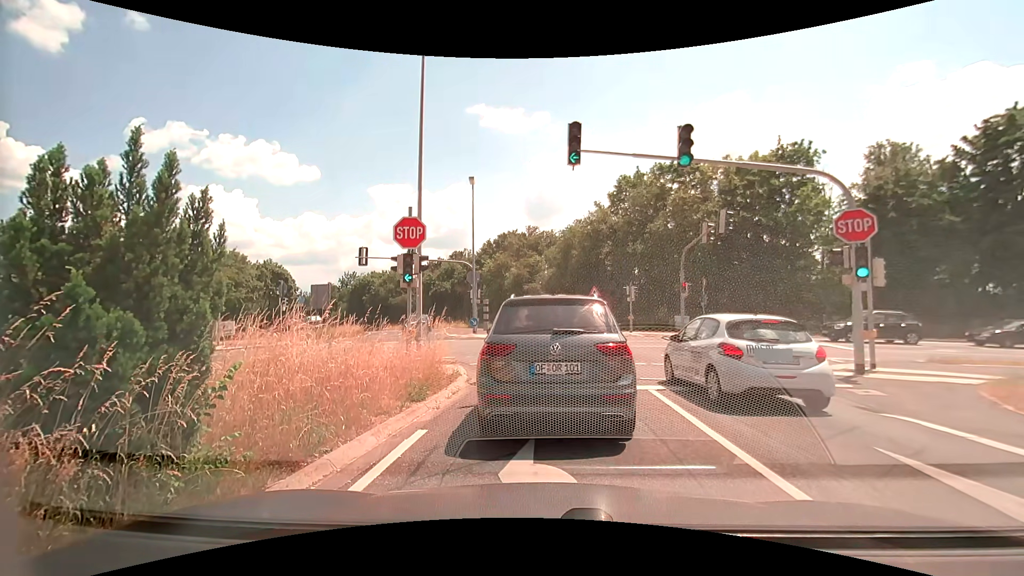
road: secondary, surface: asphalt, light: Day
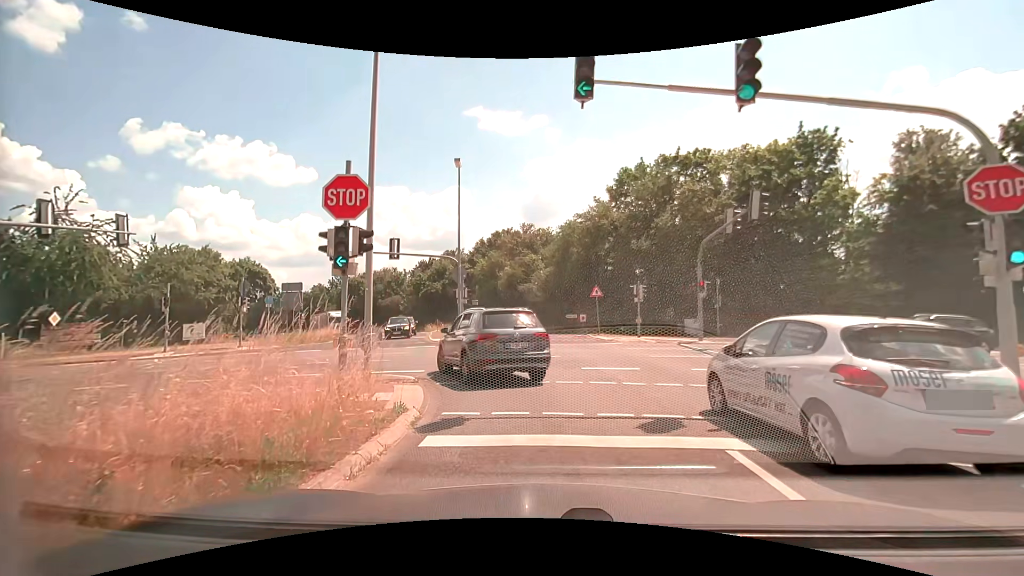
(-0.1, +4.6) m; -1°
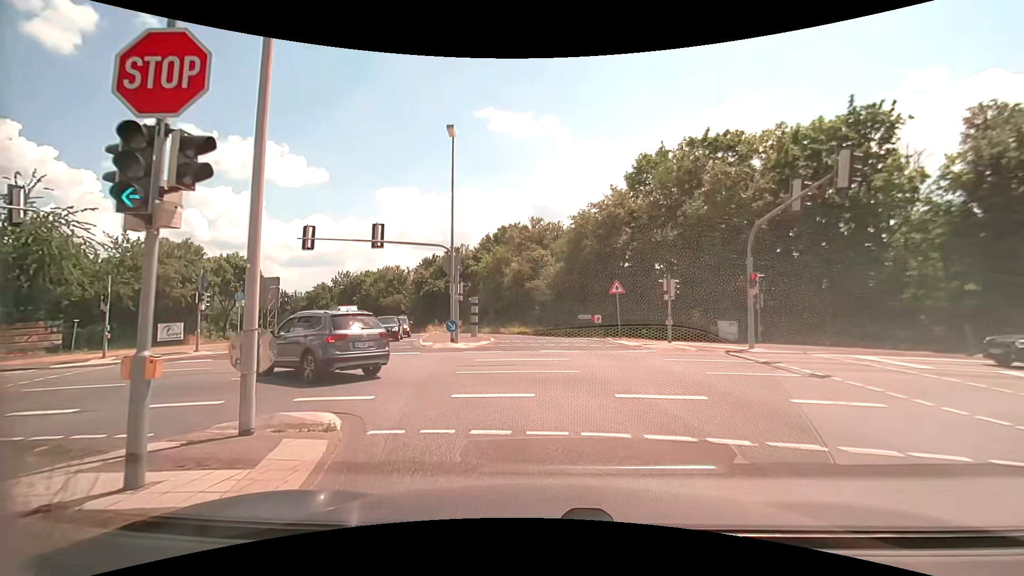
(0.0, +5.2) m; -2°
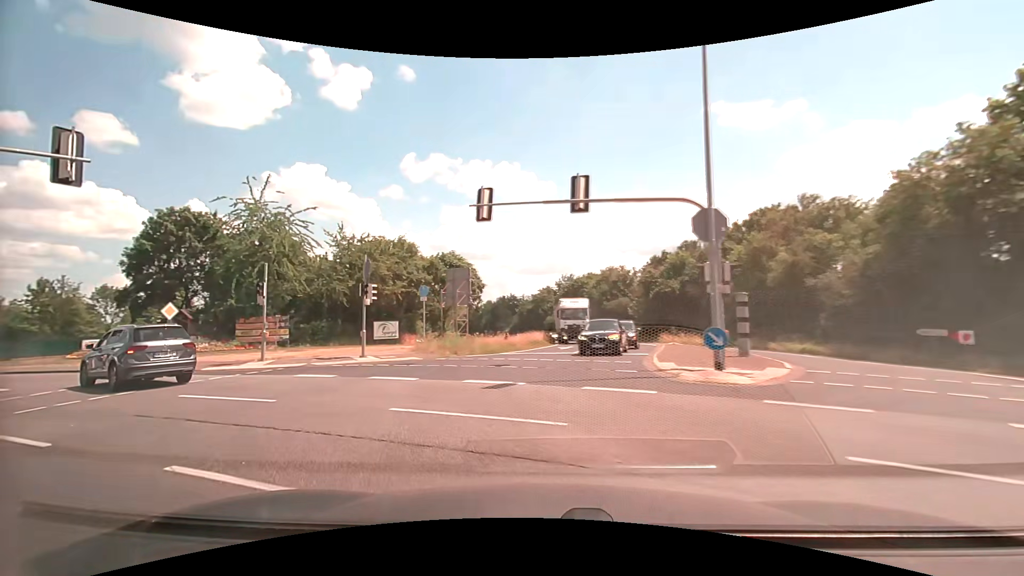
(-1.6, +10.5) m; -24°
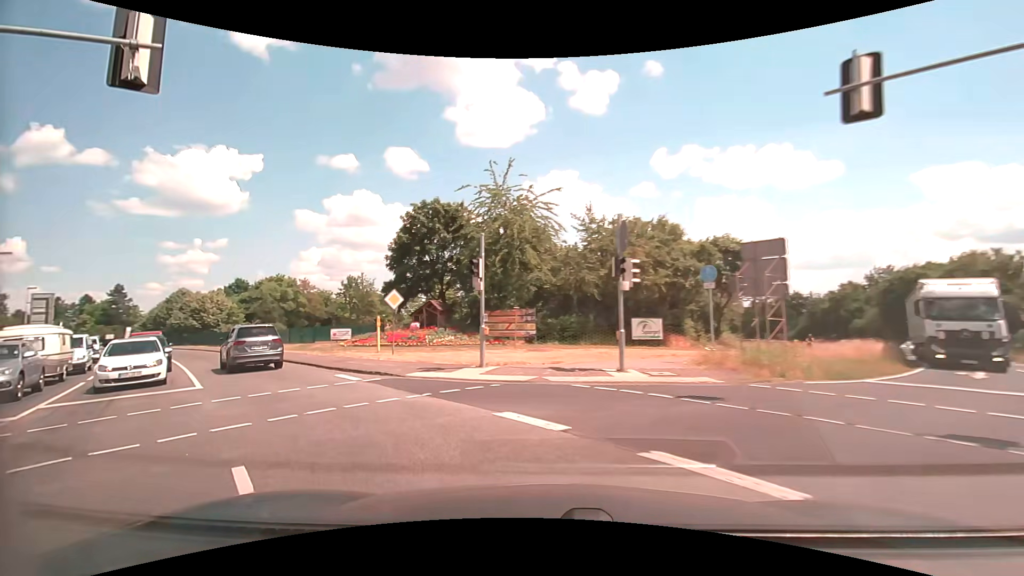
(-2.0, +8.1) m; -29°
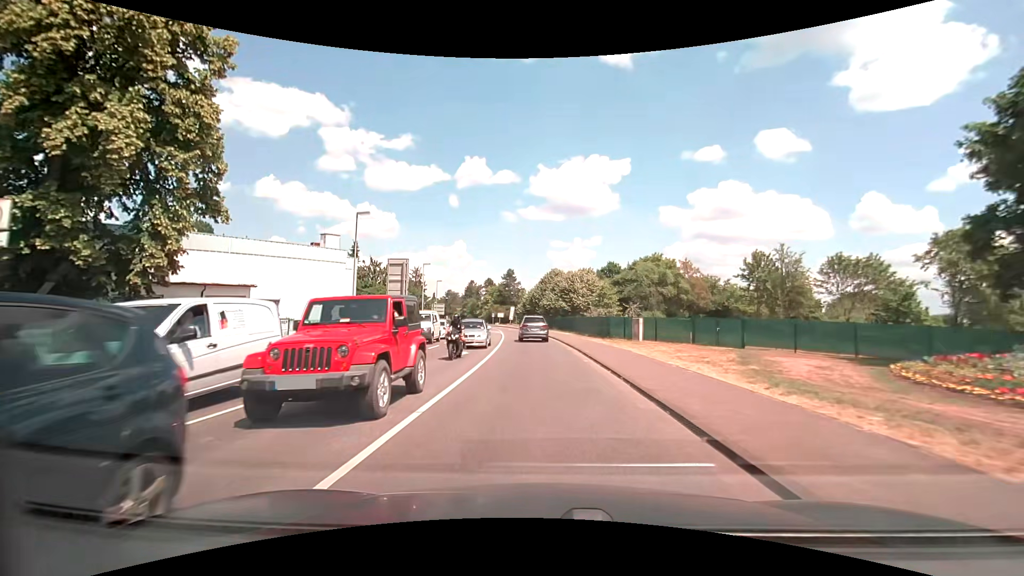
(-12.4, +21.7) m; -40°
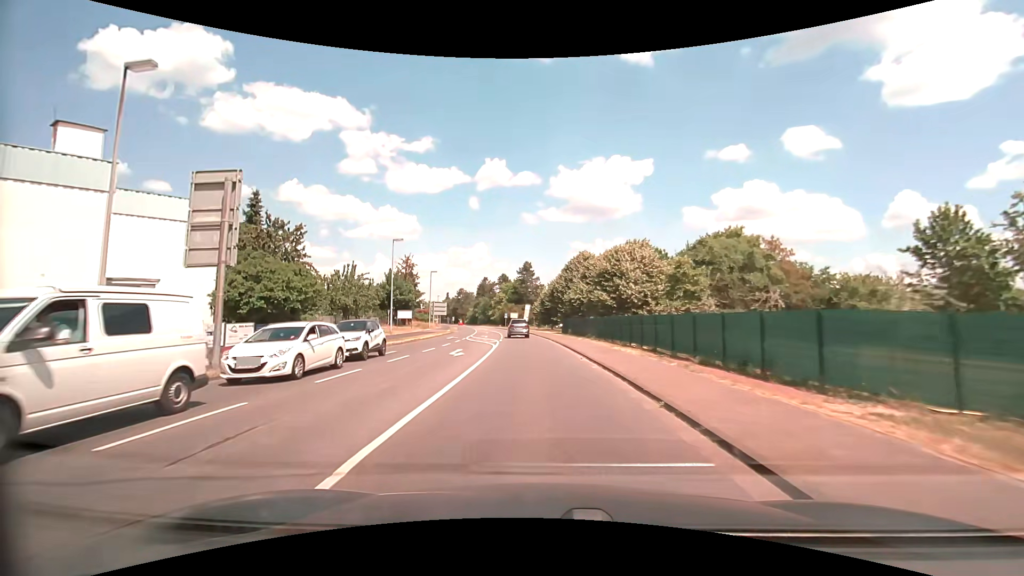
(-0.4, +25.6) m; -3°
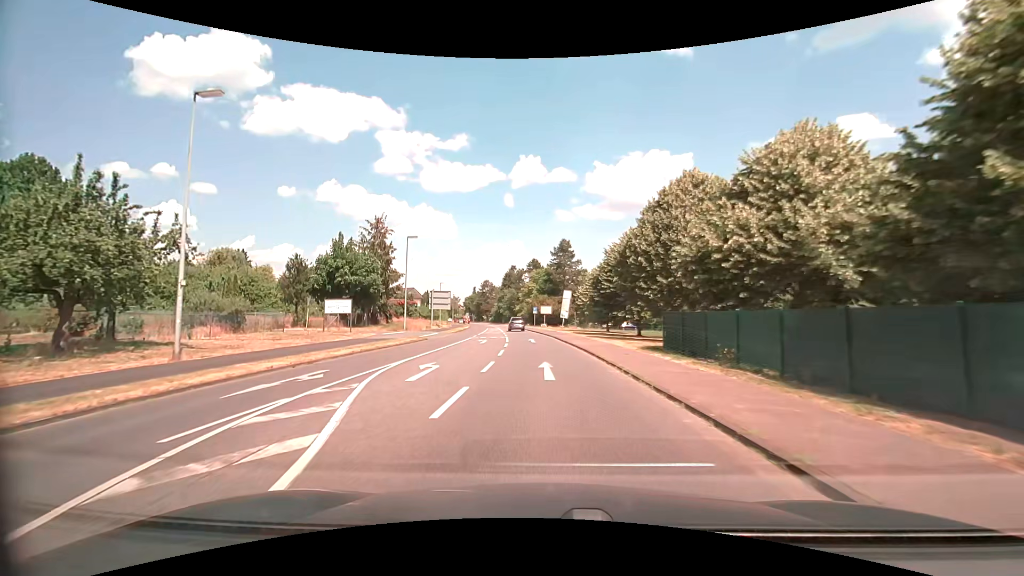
(-1.3, +35.5) m; -4°
(0, +10) (0, +20) (-1, +30) (-1, +40) (-2, +50) (-3, +60) (-4, +70) (-5, +80) (-6, +90) (-7, +100) m
